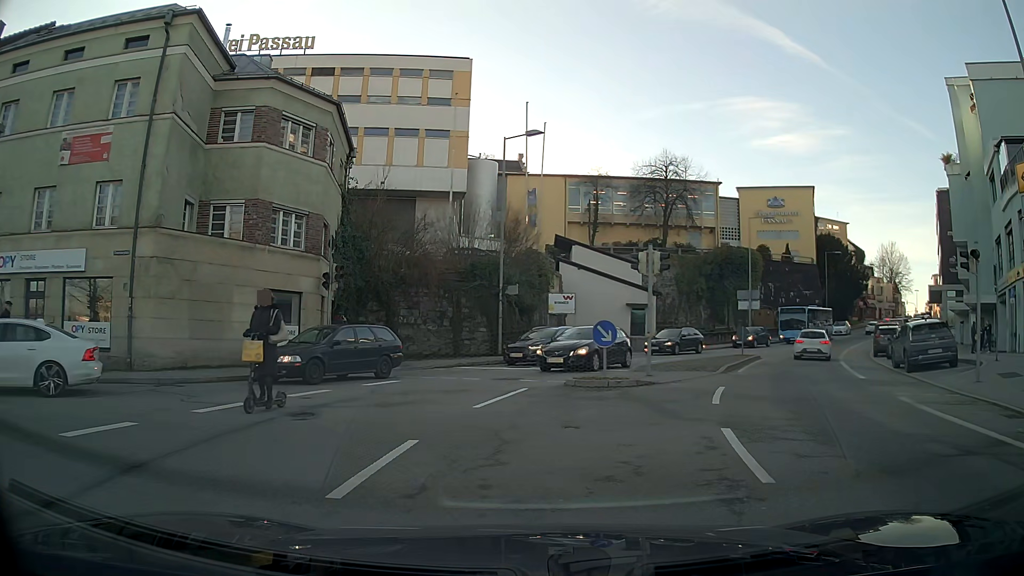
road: residential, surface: asphalt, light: Day
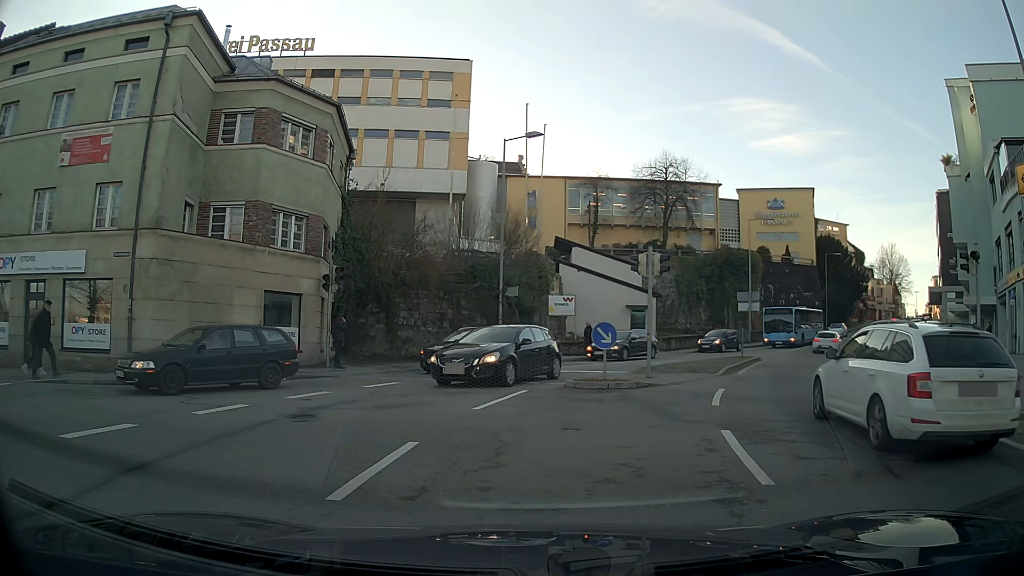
(0.0, +0.1) m; 0°
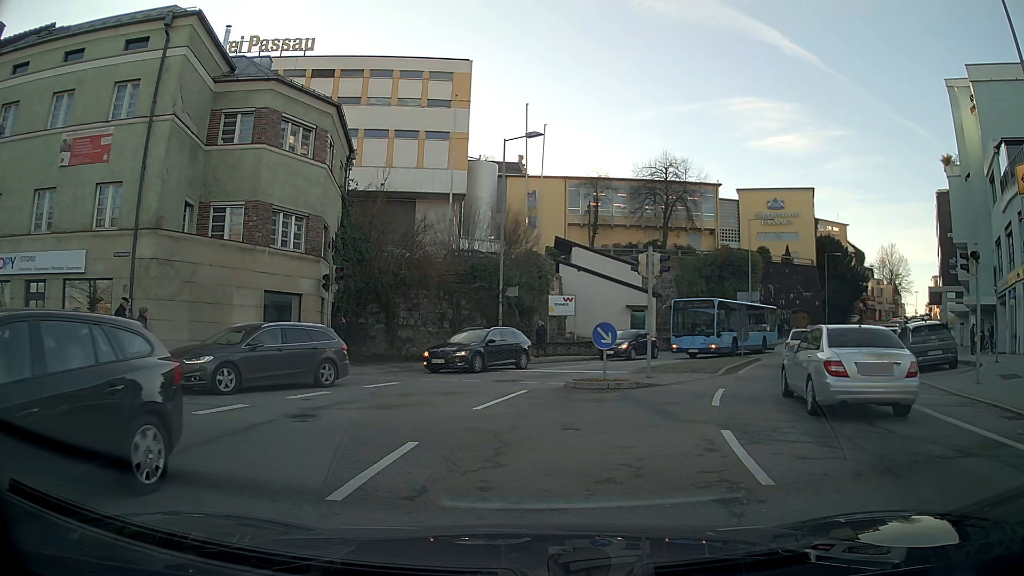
(0.0, 0.0) m; 0°
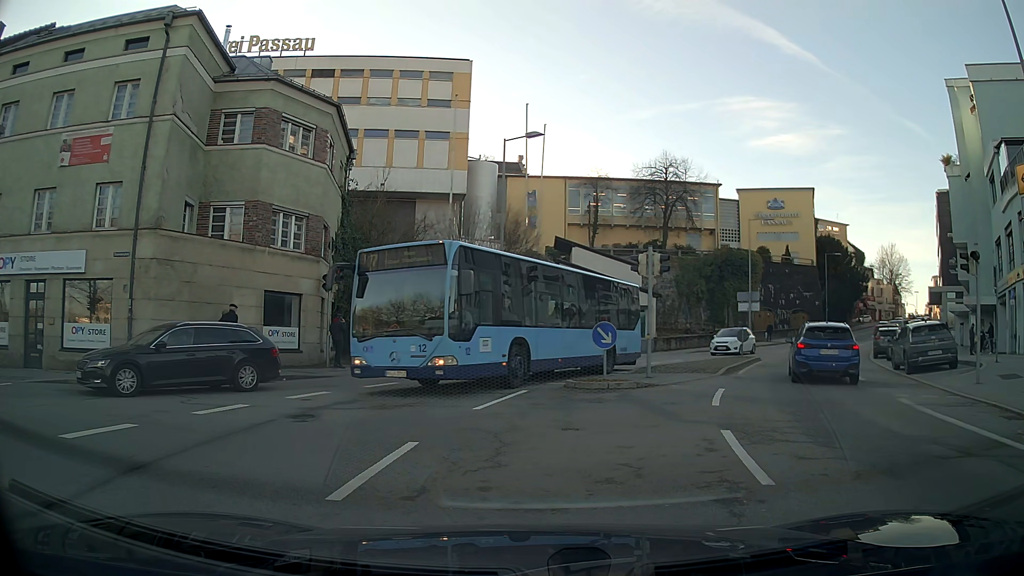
(0.0, 0.0) m; 0°
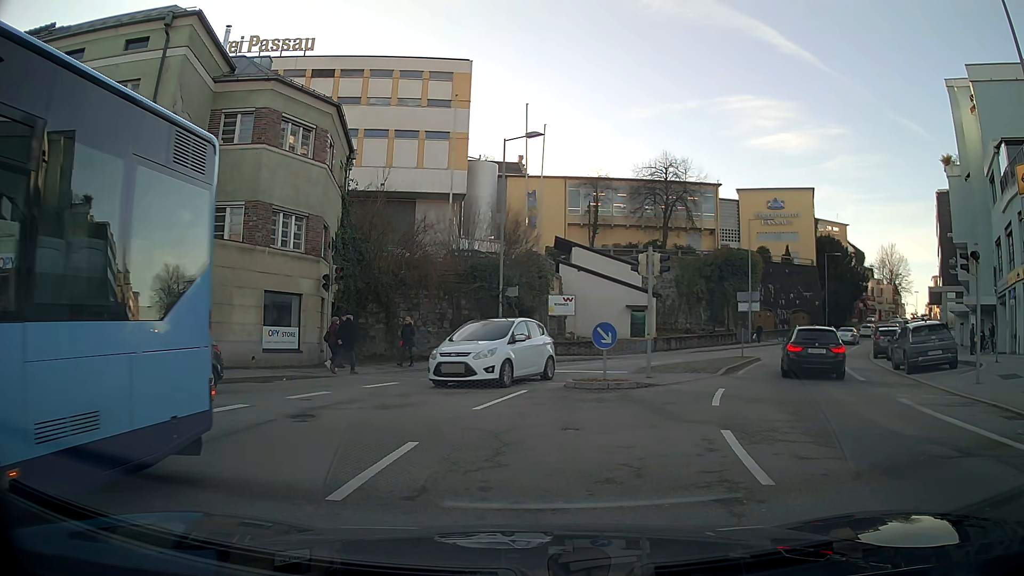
(0.0, 0.0) m; 0°
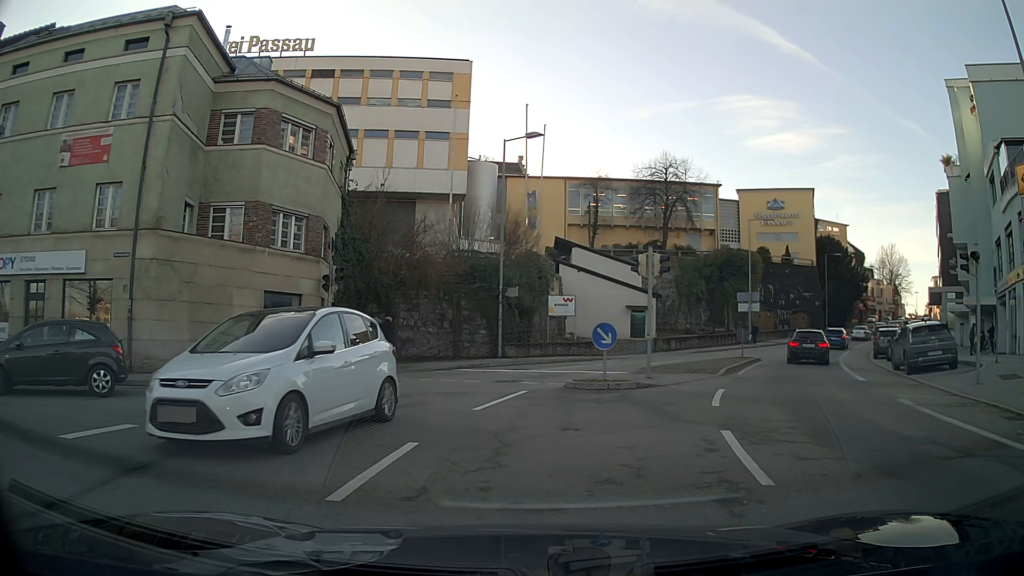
(0.0, 0.0) m; 0°
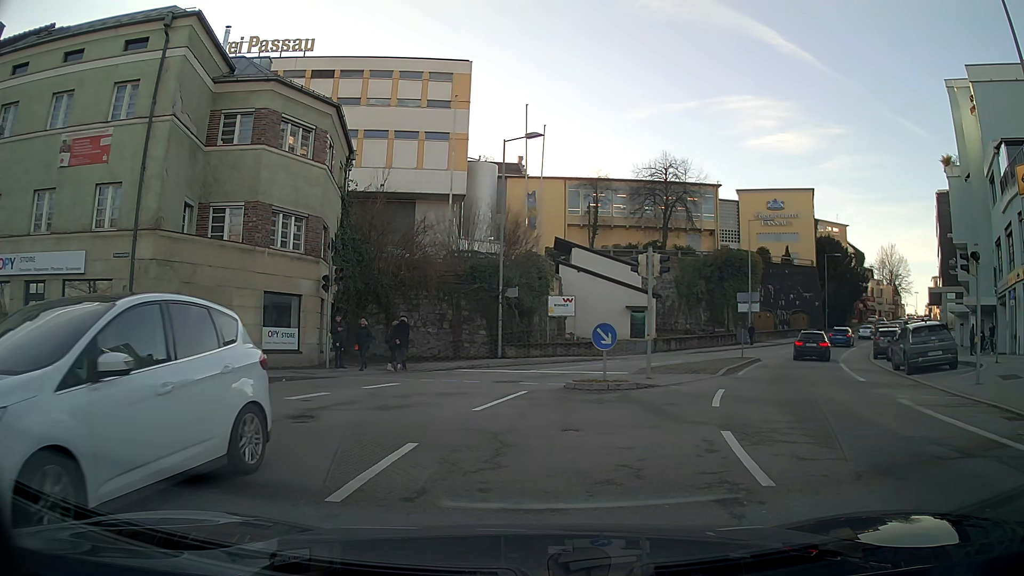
(0.0, 0.0) m; 0°
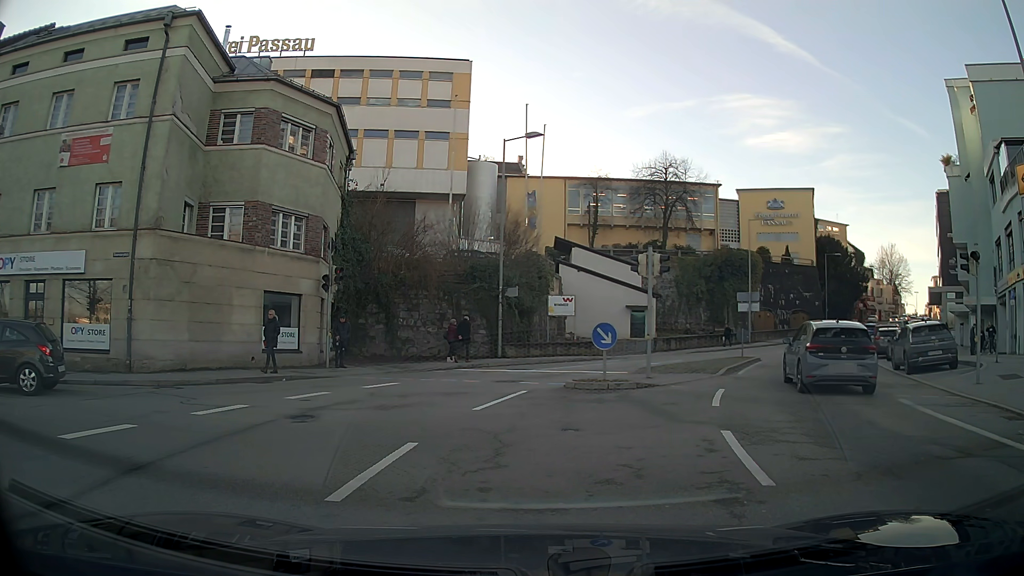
(0.0, 0.0) m; 0°
